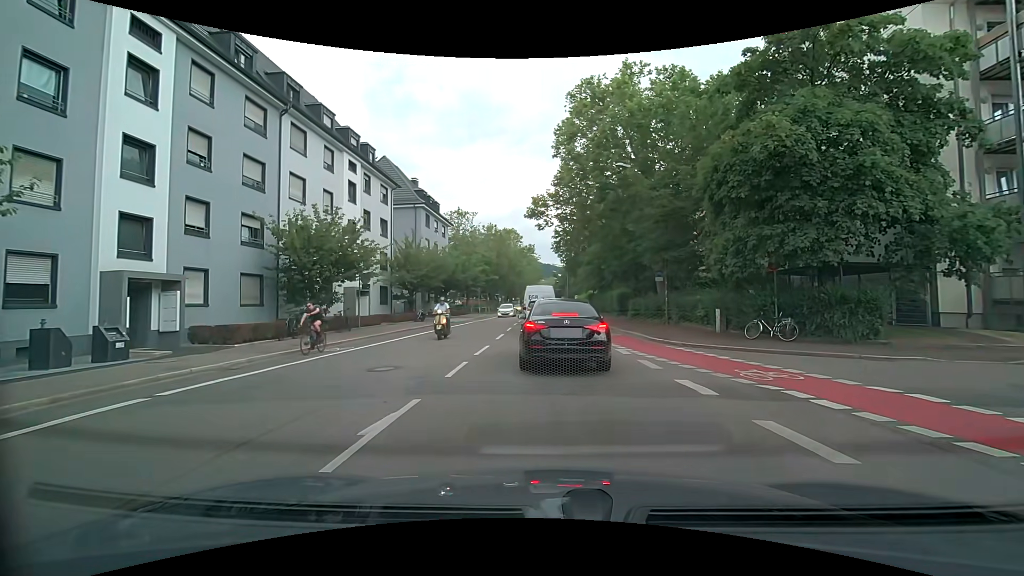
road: secondary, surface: asphalt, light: Day
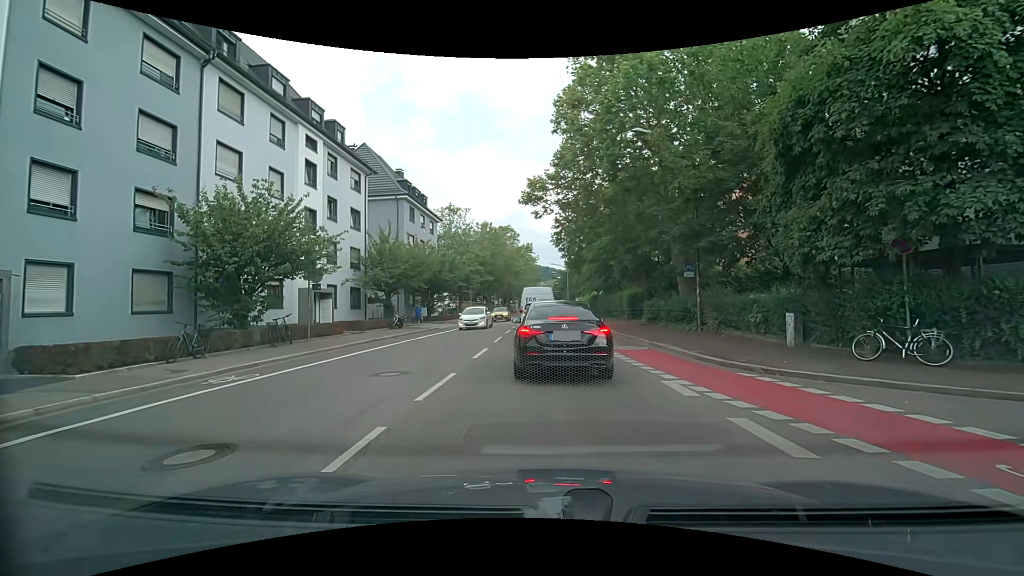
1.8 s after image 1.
(+0.1, +5.8) m; +1°
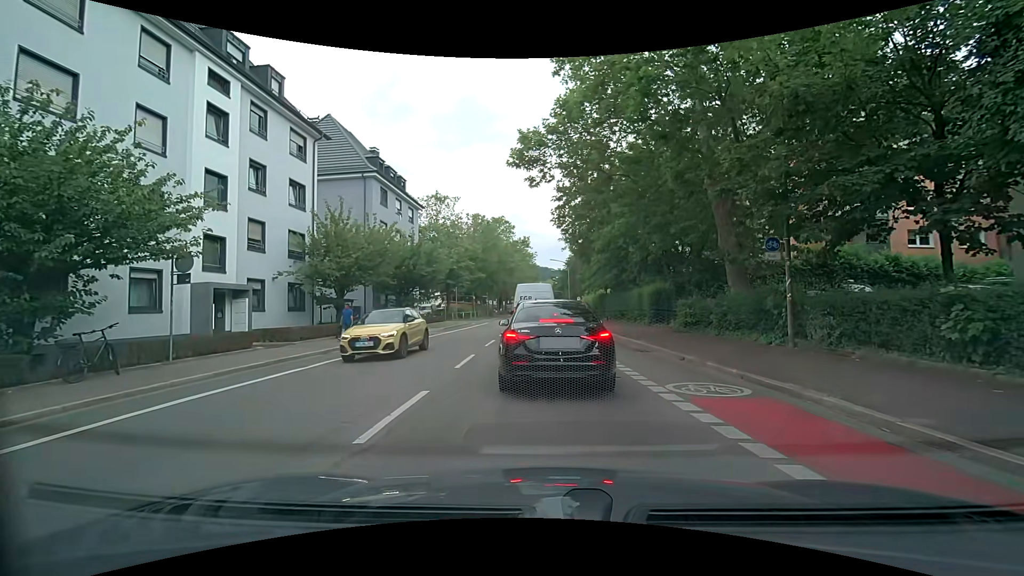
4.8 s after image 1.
(0.0, +8.1) m; 0°
